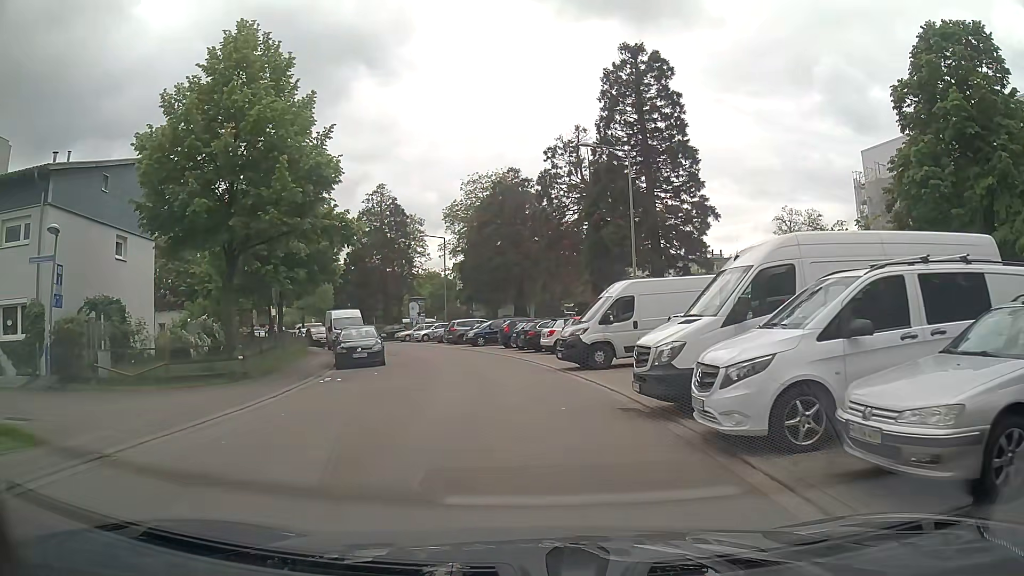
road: residential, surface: asphalt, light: Day
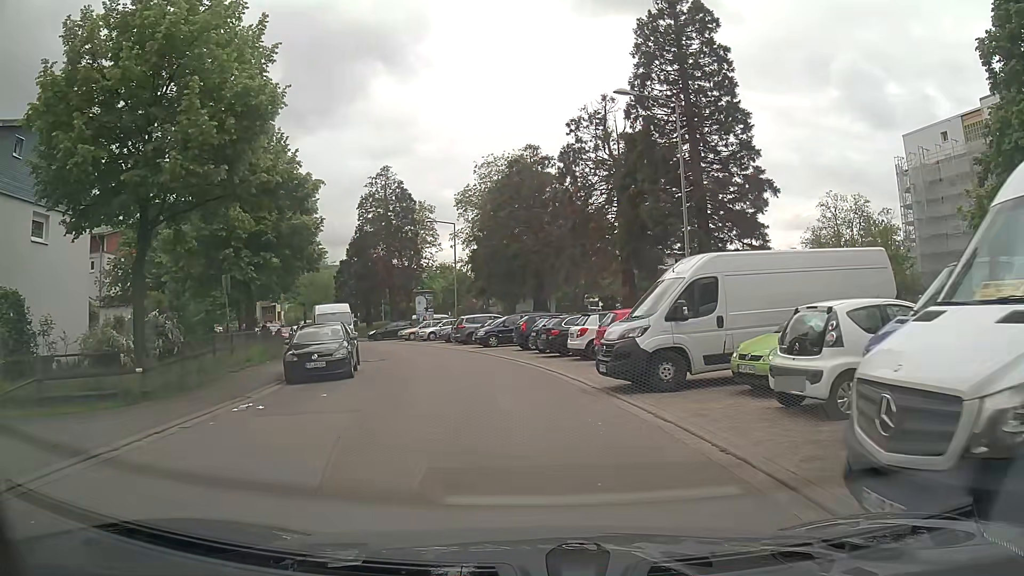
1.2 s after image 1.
(-0.1, +6.8) m; -1°
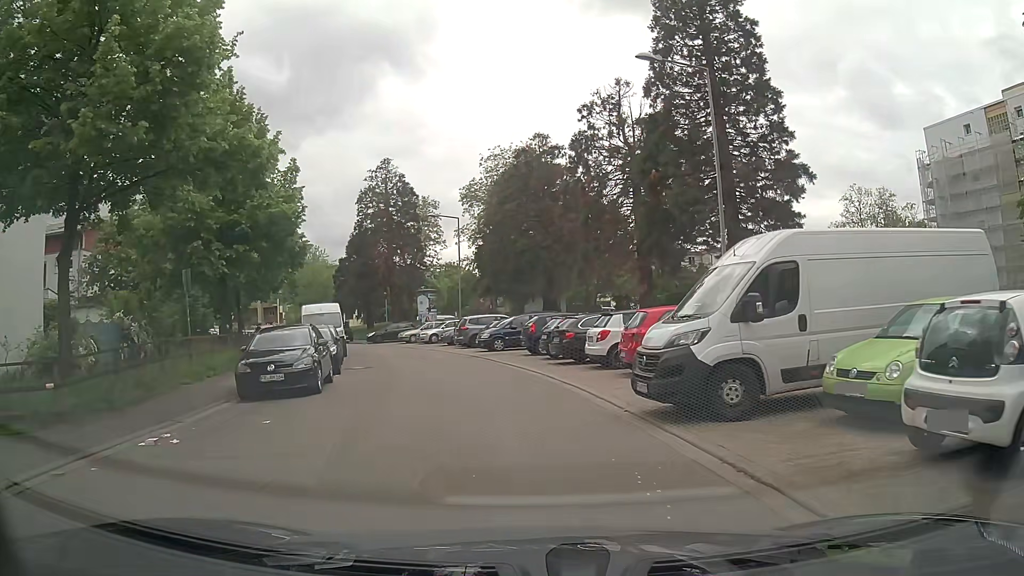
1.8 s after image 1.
(0.0, +3.5) m; -1°
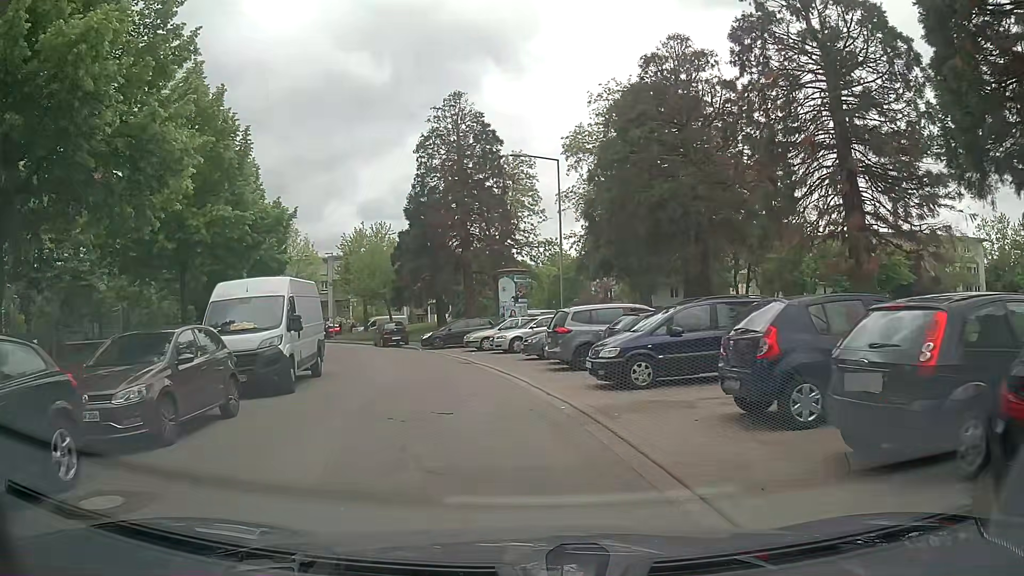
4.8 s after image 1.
(-1.2, +17.4) m; -10°
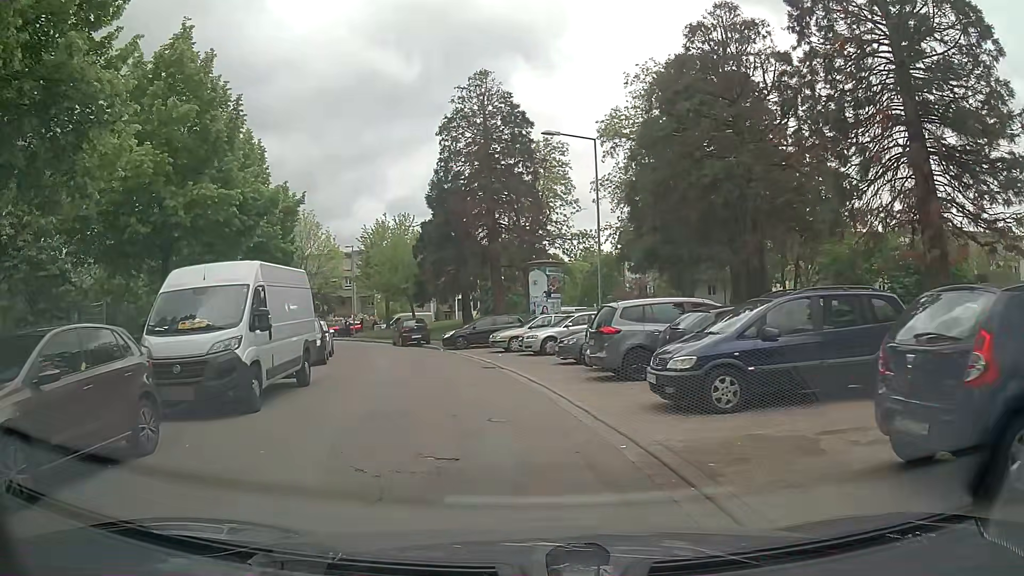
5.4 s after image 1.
(-0.1, +3.5) m; -3°
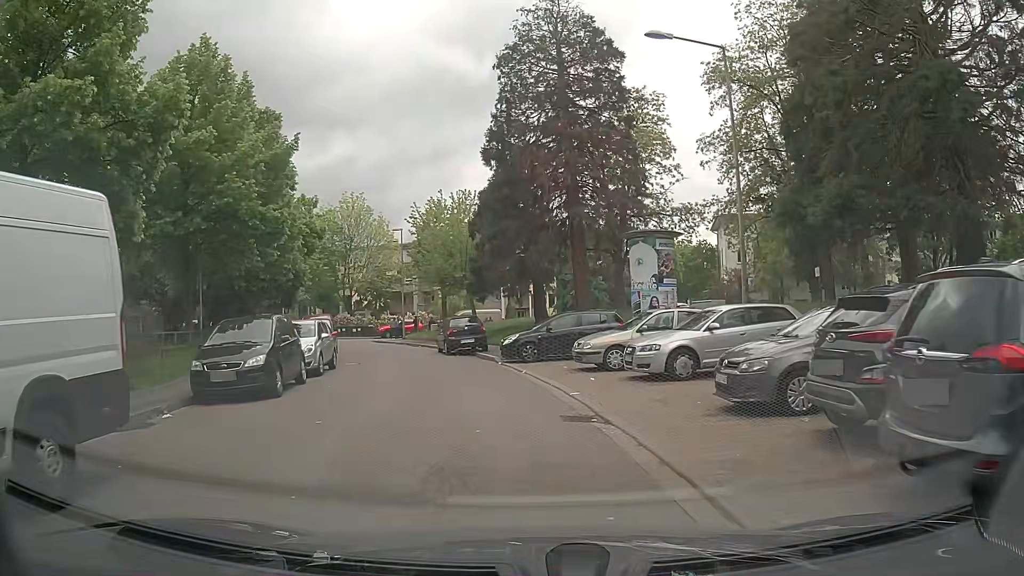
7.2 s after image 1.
(-0.4, +10.3) m; -6°
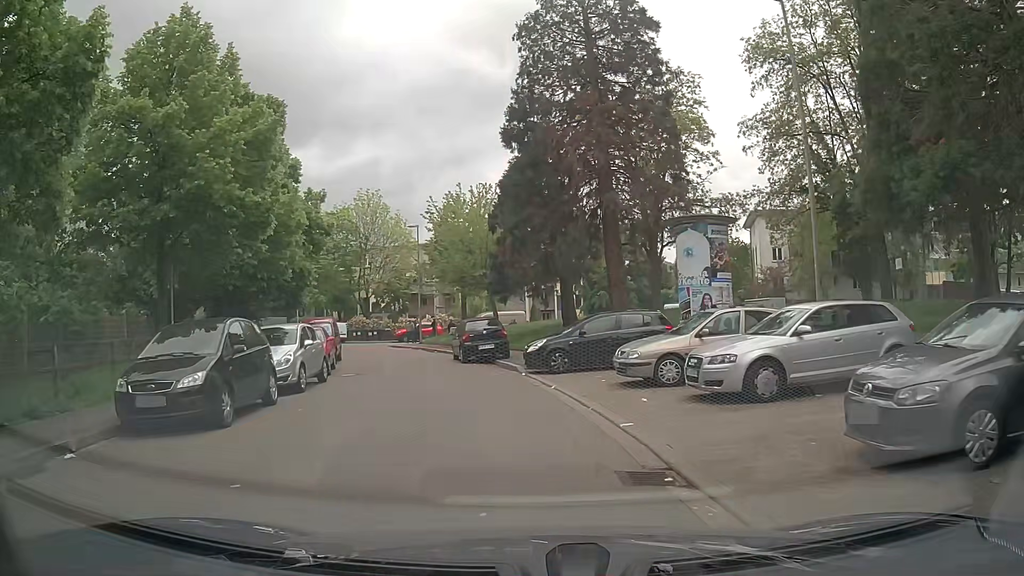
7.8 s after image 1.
(0.0, +3.4) m; -1°
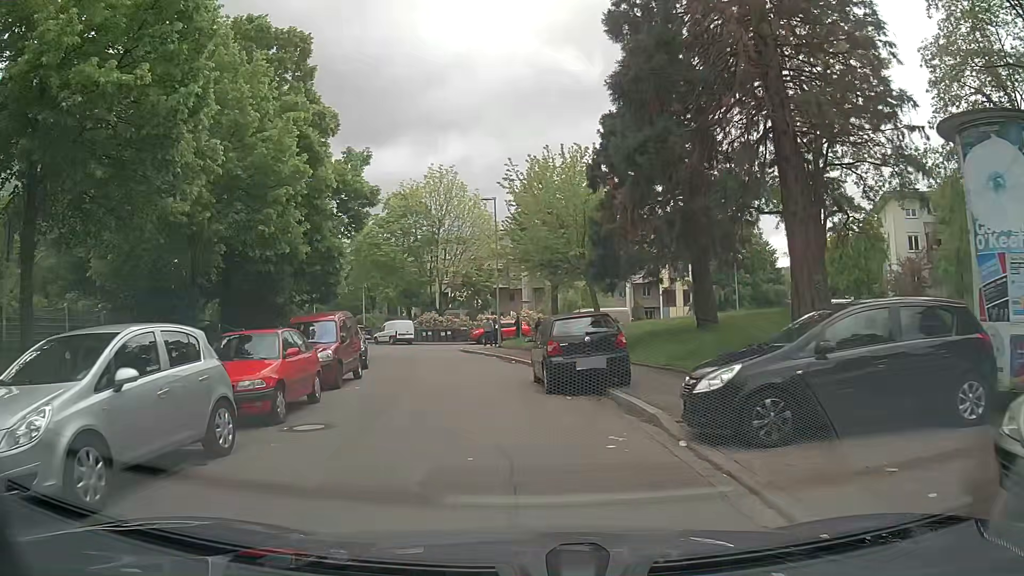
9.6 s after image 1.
(-0.7, +9.8) m; -8°
